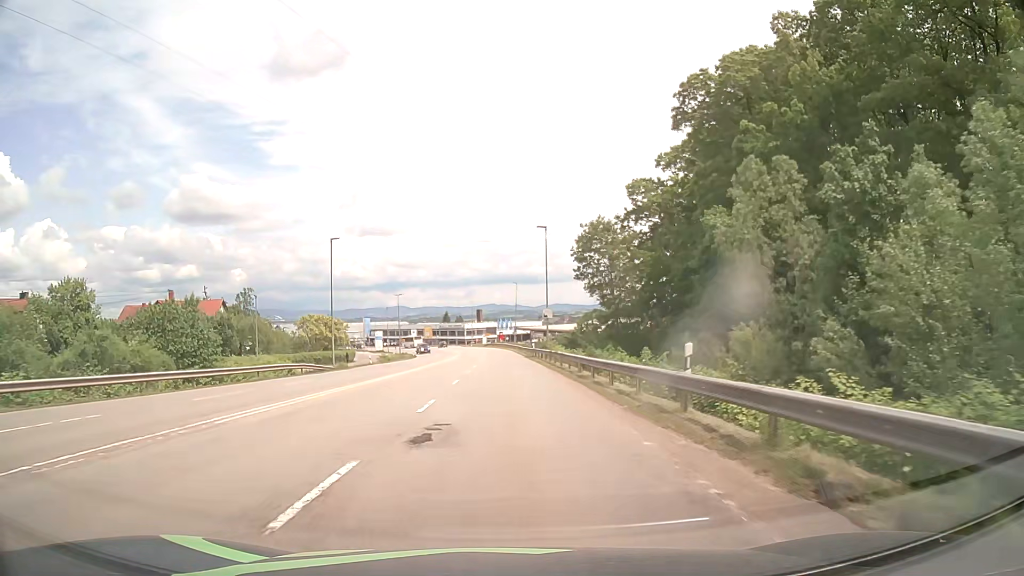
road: secondary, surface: asphalt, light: Day
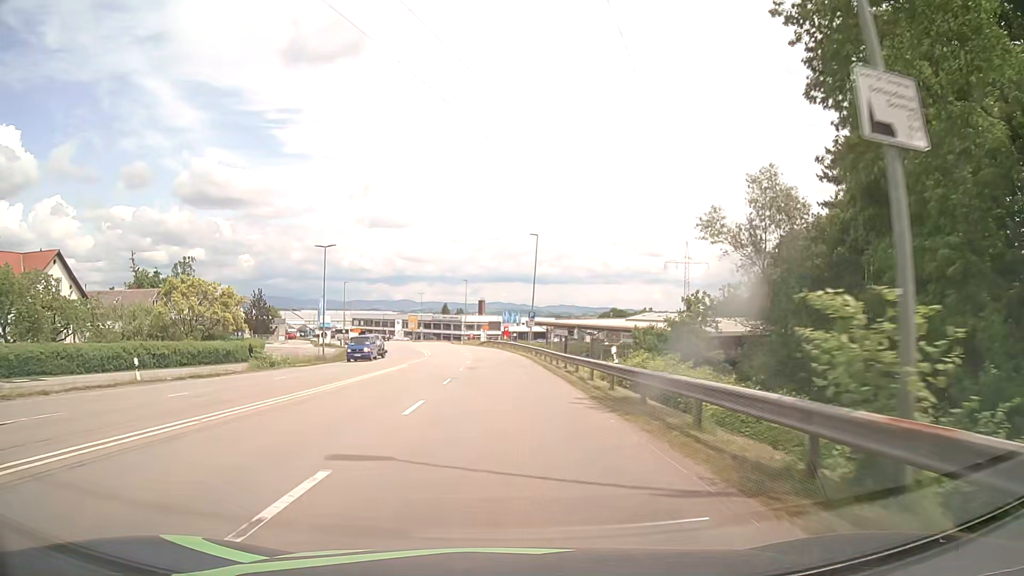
(0.0, +45.5) m; 0°
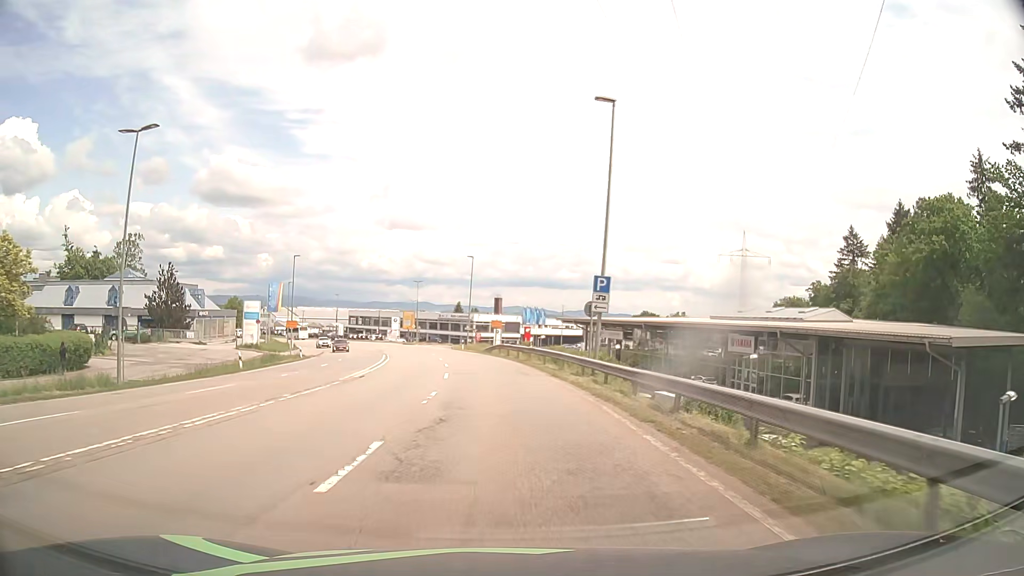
(-0.3, +33.8) m; -1°
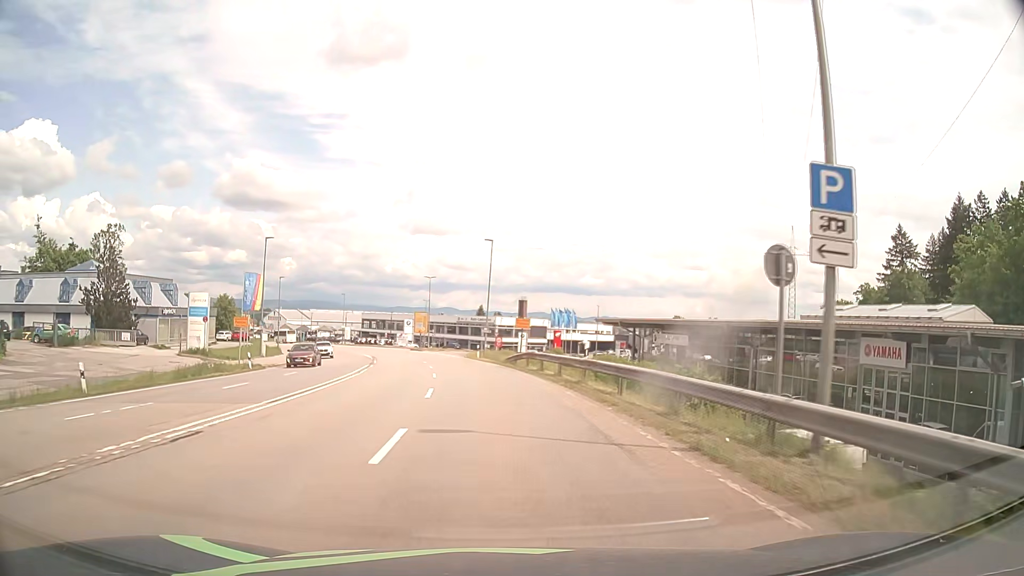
(-0.3, +15.8) m; -2°
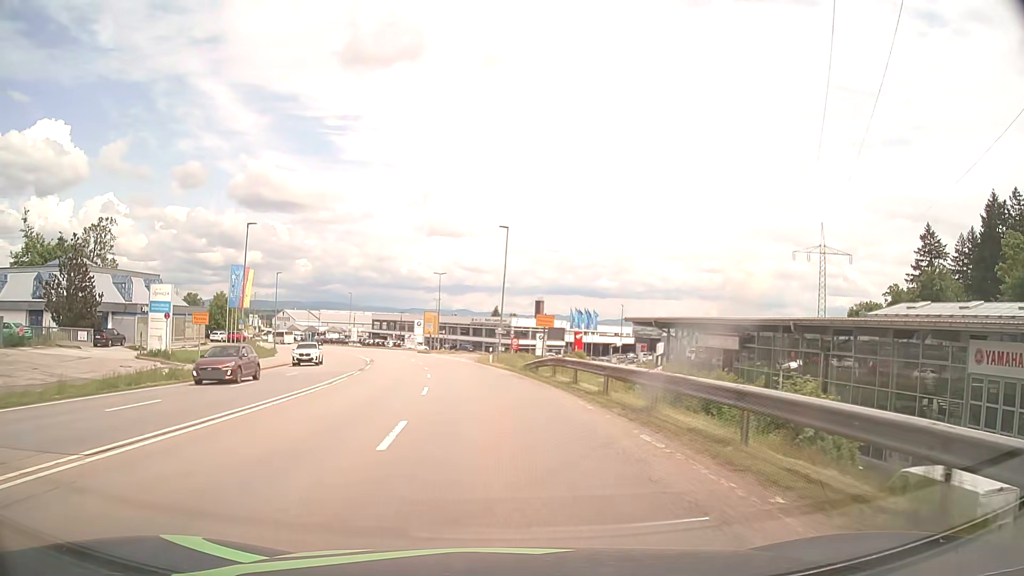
(-0.1, +7.8) m; -1°
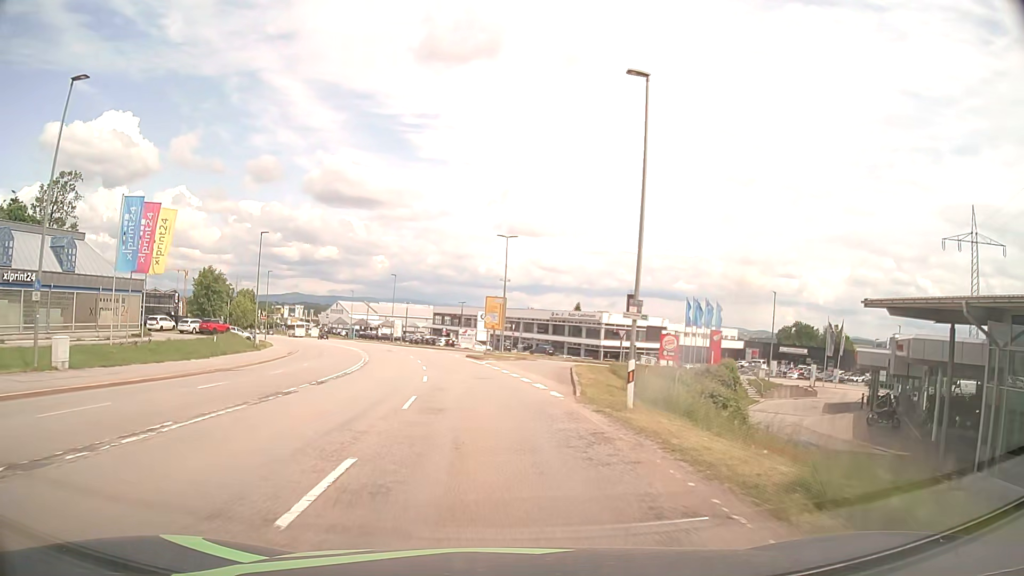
(-1.7, +30.7) m; -6°
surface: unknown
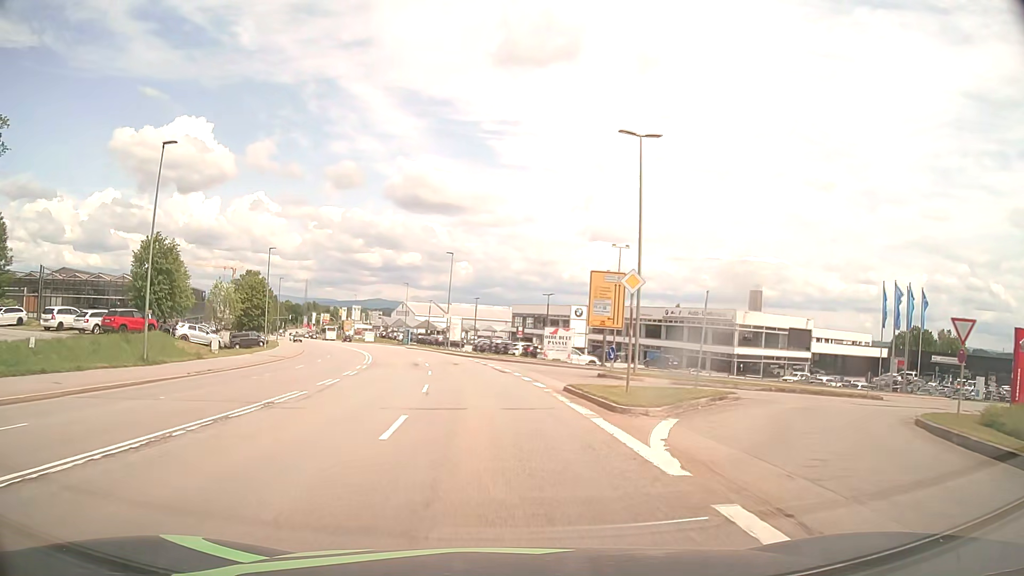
(-1.9, +30.6) m; -7°
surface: asphalt
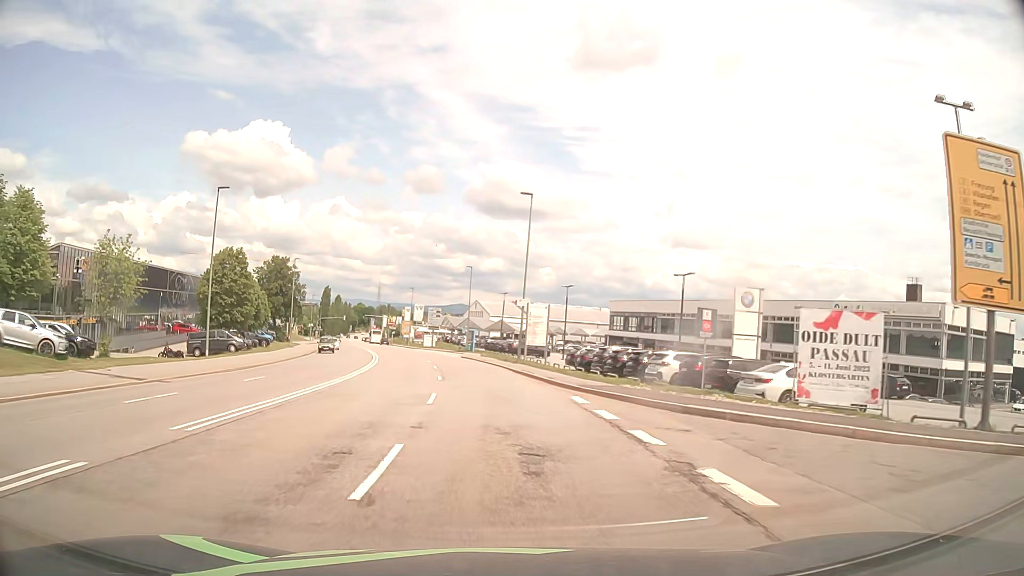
(-1.9, +30.5) m; -7°
(0, +10) (-1, +20) (-2, +30) (-3, +40) (-5, +50) (-6, +60) (-8, +69) (-11, +79) (-13, +89) (-15, +99) m
